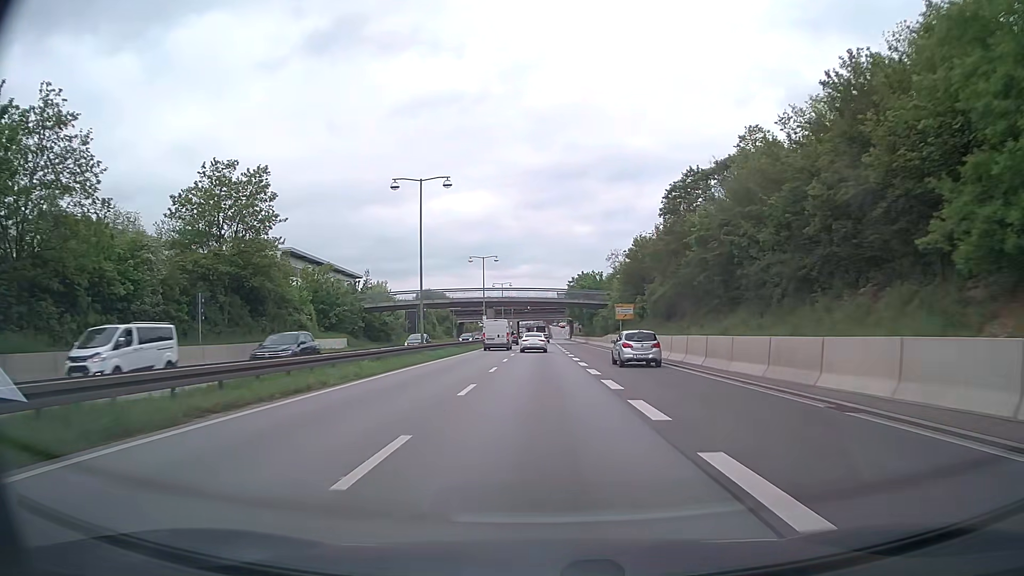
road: trunk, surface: asphalt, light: Day
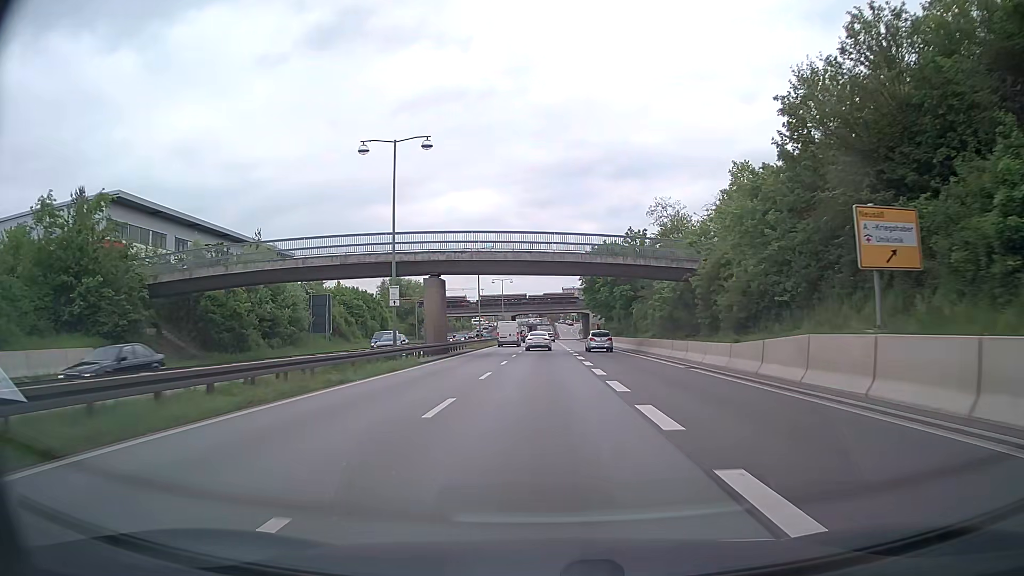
(-0.2, +48.9) m; -1°
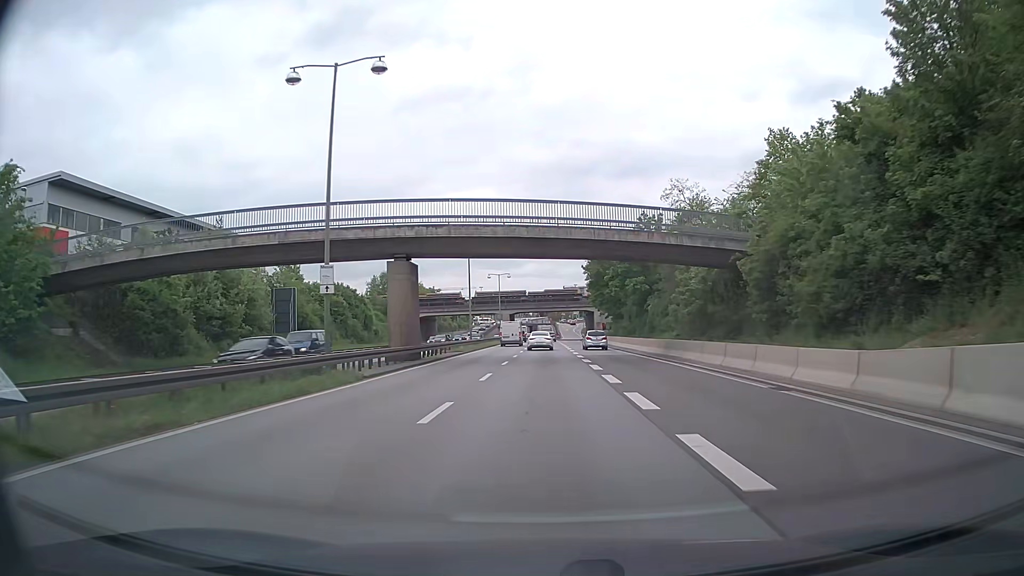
(+0.1, +9.7) m; 0°
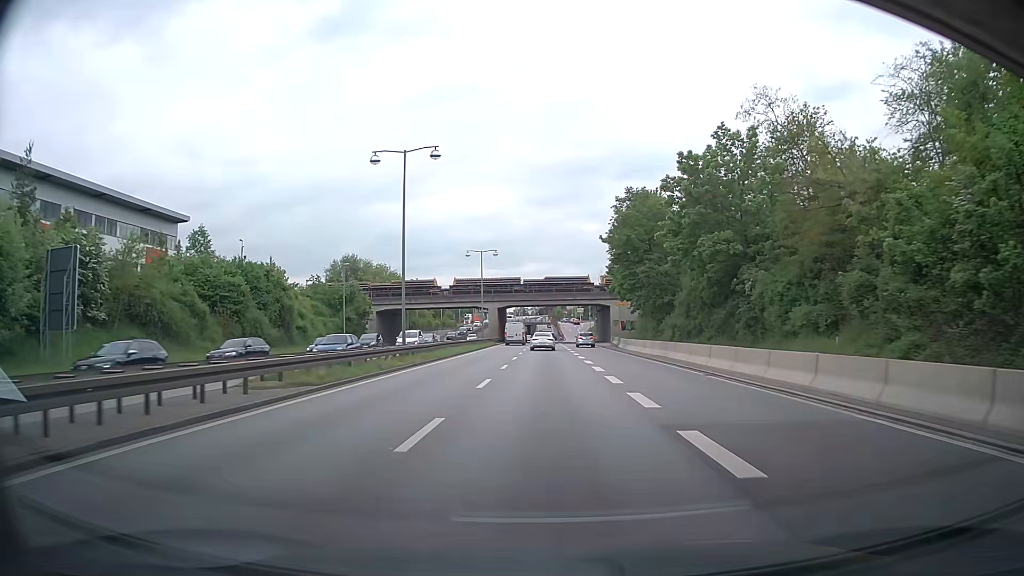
(0.0, +29.3) m; 0°
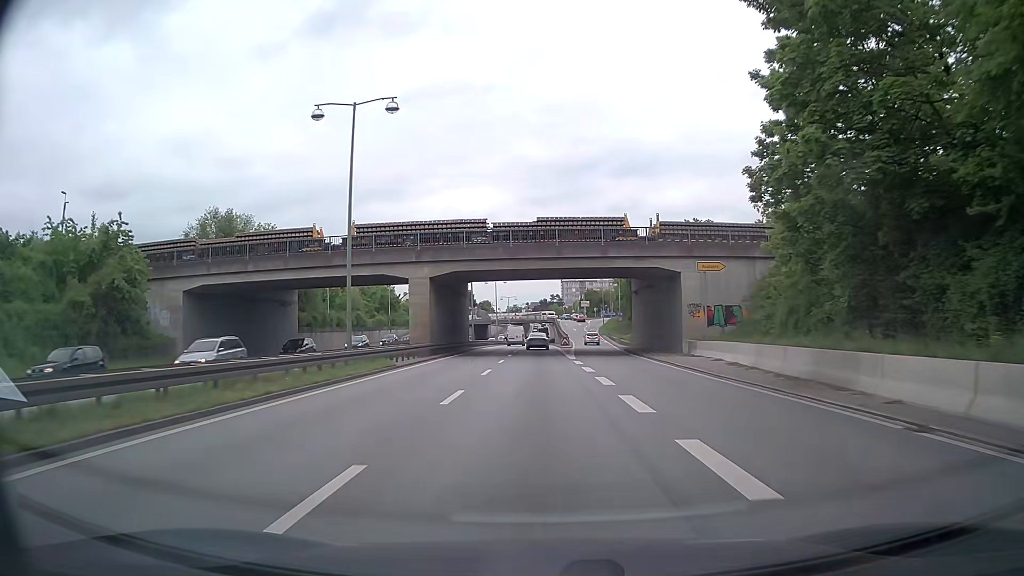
(0.0, +48.8) m; 0°
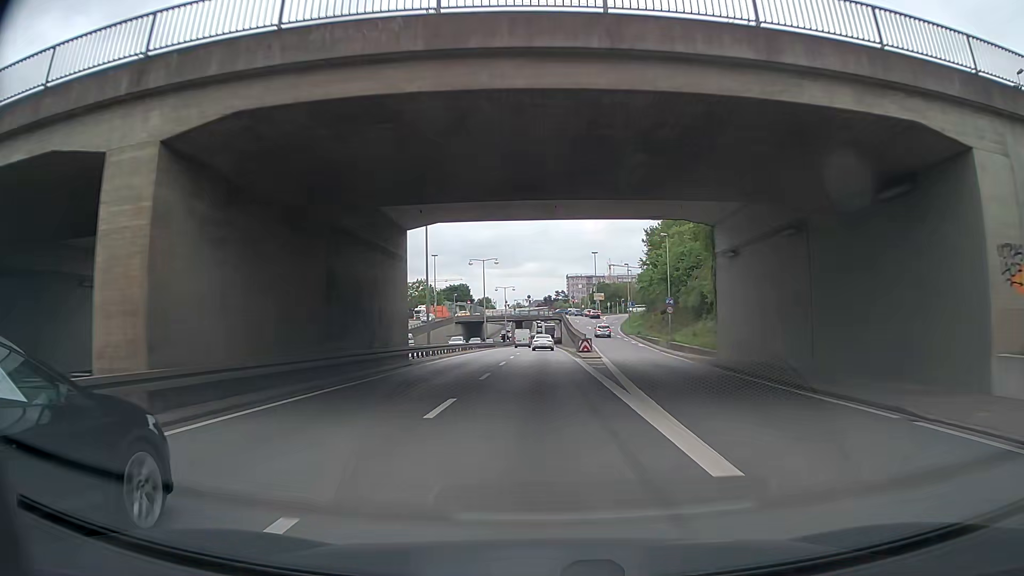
(-0.1, +29.1) m; 0°
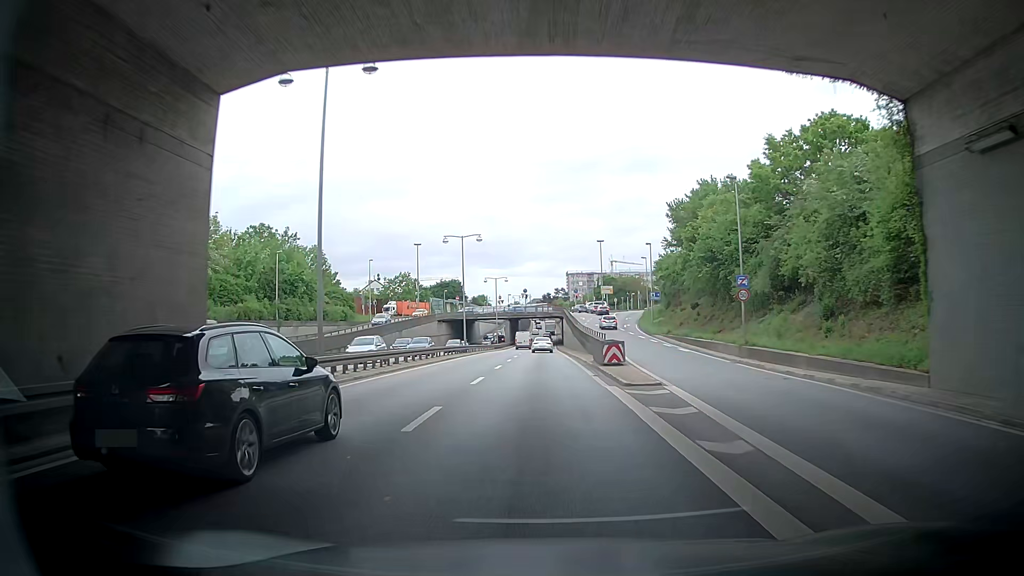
(+0.2, +19.4) m; +2°
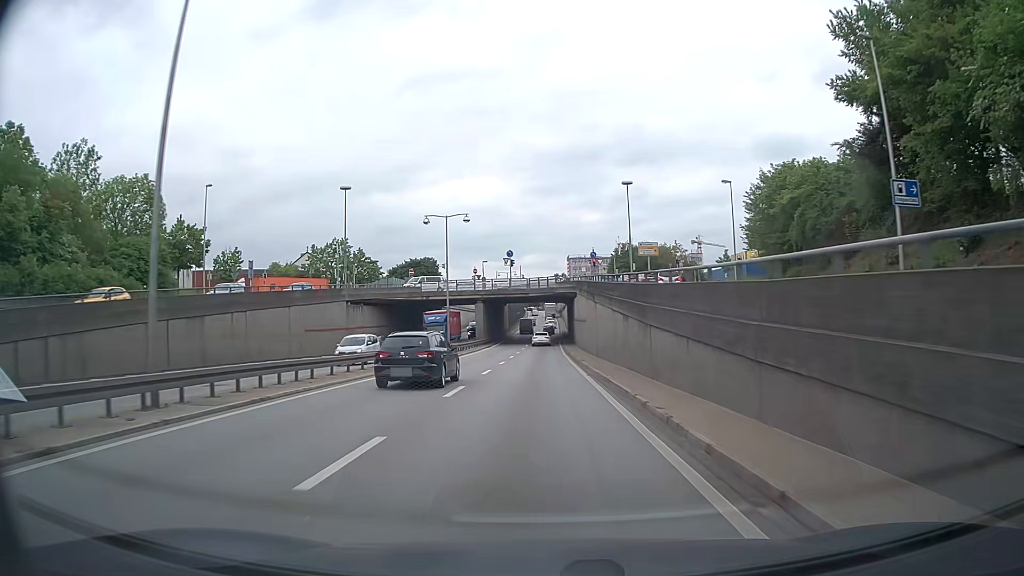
(-0.9, +48.4) m; -1°
(0, +10) (0, +20) (0, +30) (0, +40) (0, +50) (0, +60) (0, +70) (0, +80) (0, +90) (0, +100) m
